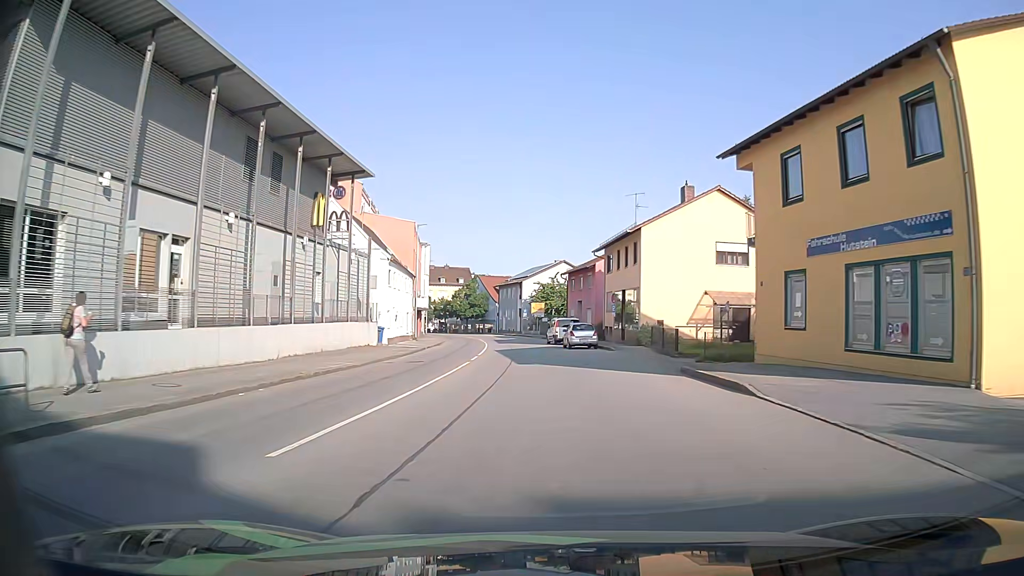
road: tertiary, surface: asphalt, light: Day
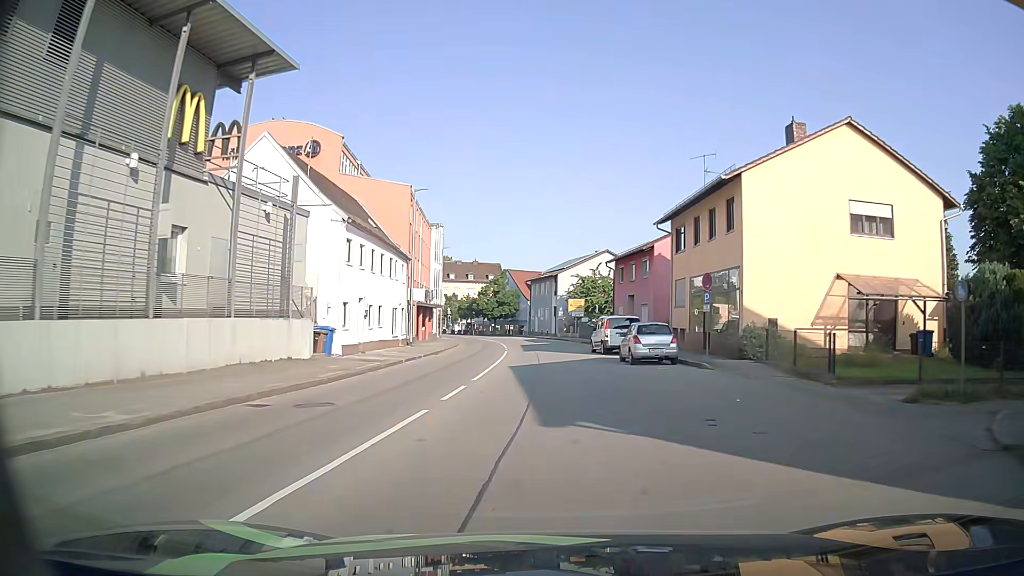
(-0.3, +14.7) m; -2°
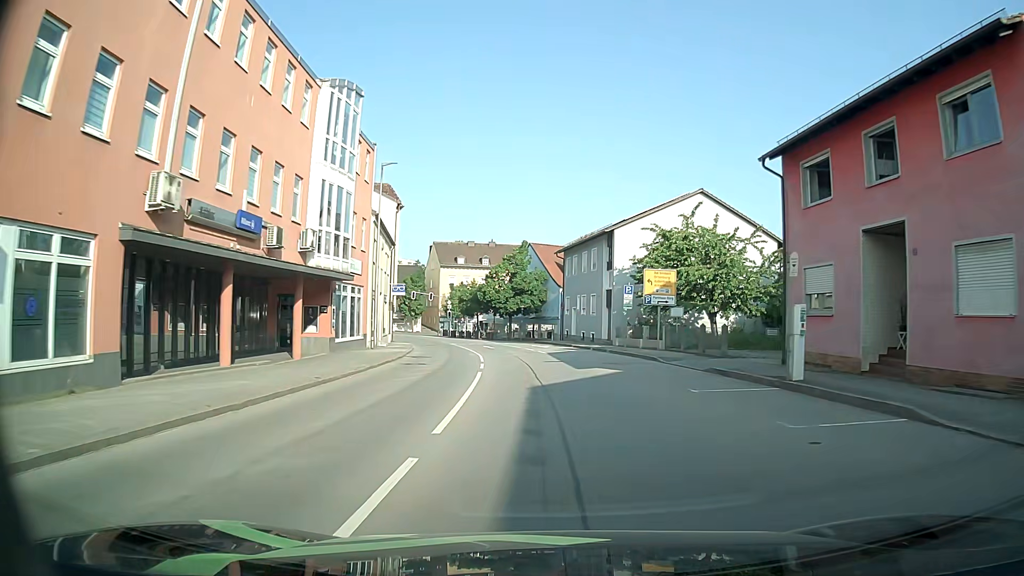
(-1.2, +36.2) m; -3°
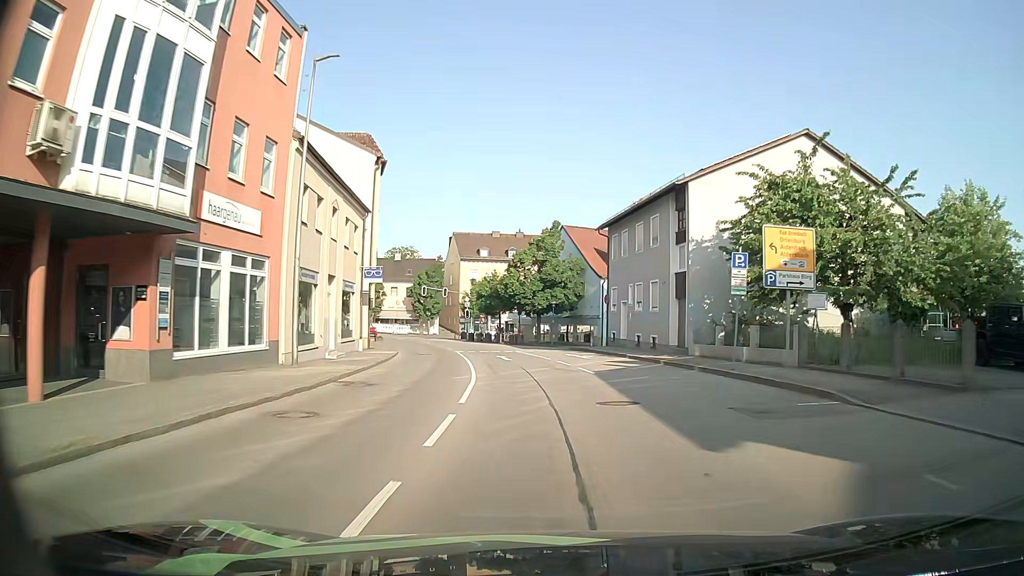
(-0.4, +14.4) m; -3°
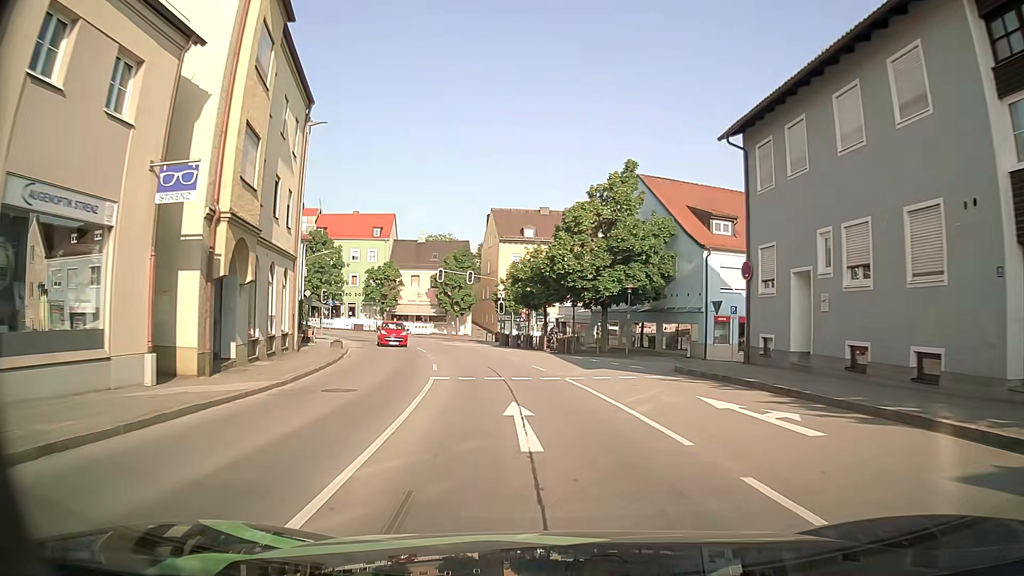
(-0.9, +21.3) m; -5°
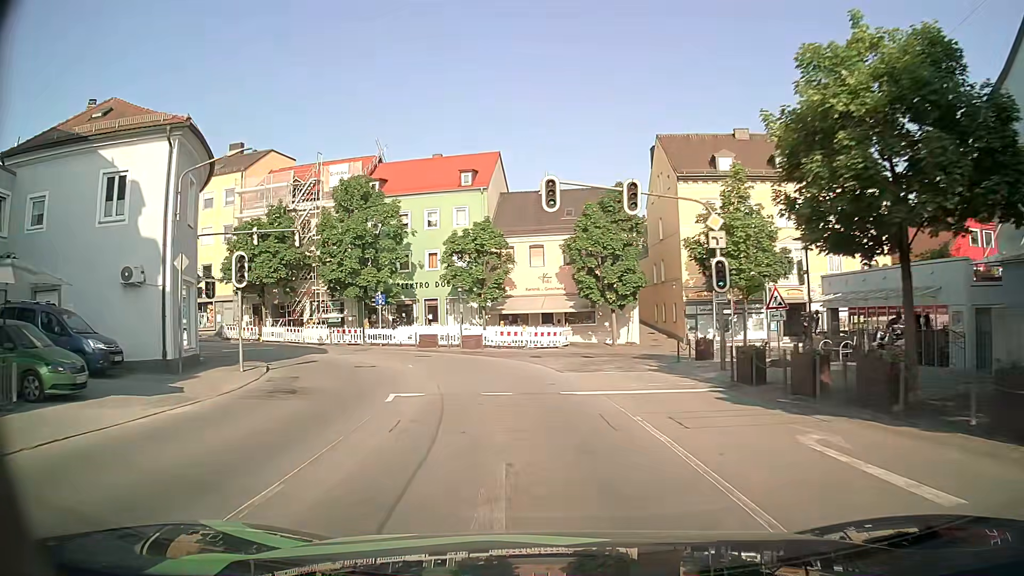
(-3.9, +33.8) m; -13°
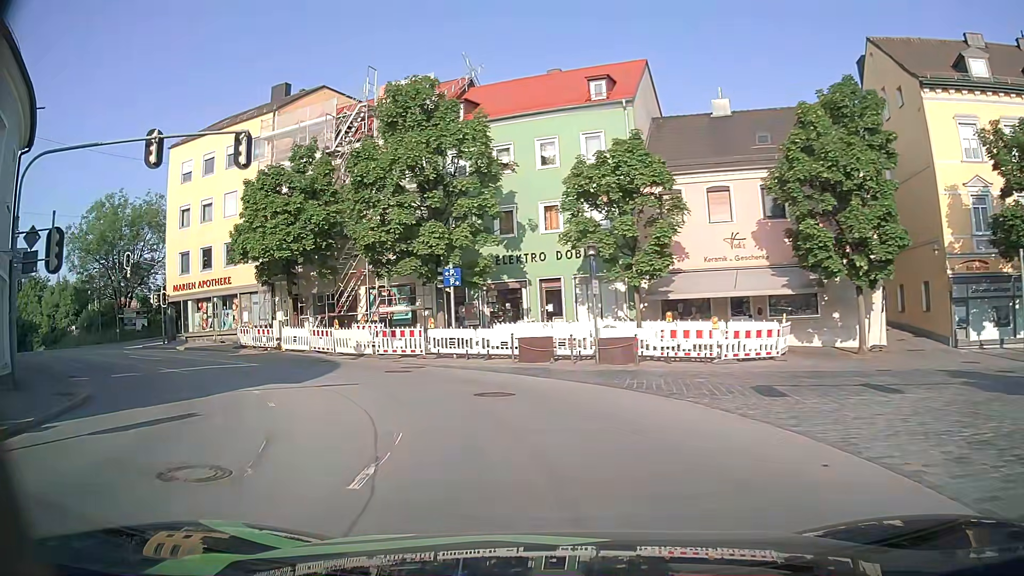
(-2.0, +18.0) m; -14°
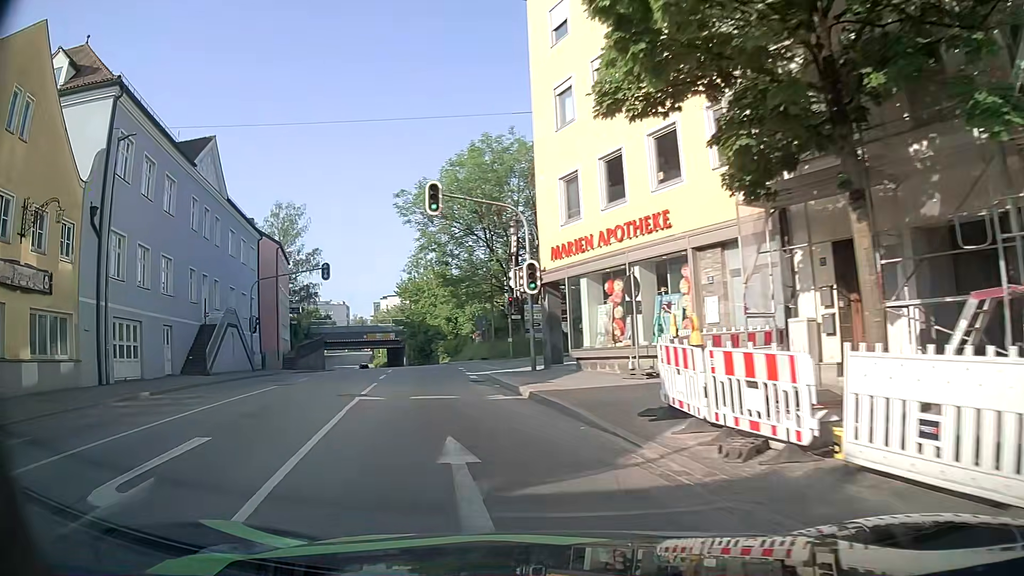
(-8.9, +23.5) m; -43°
